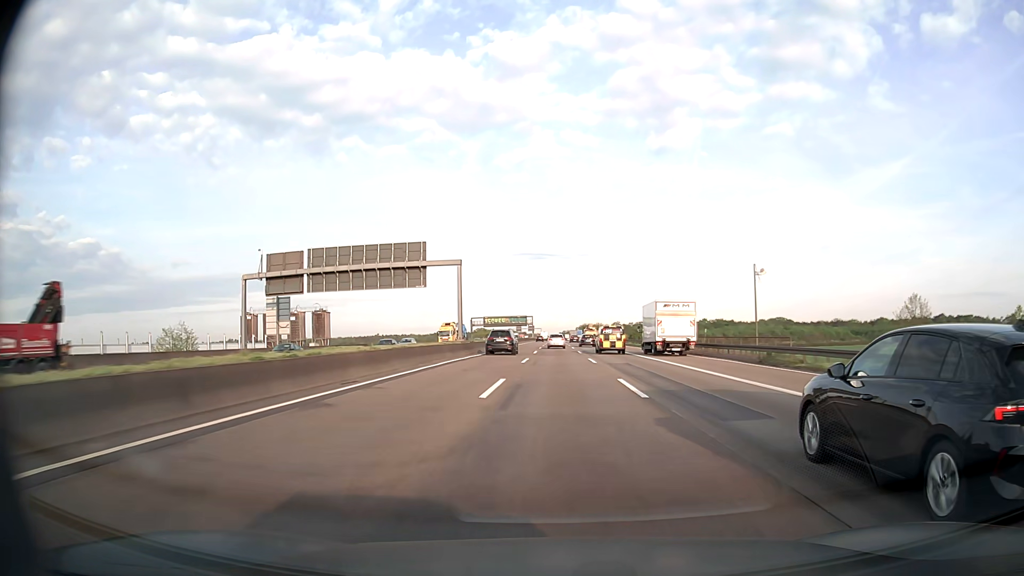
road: motorway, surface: asphalt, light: Day
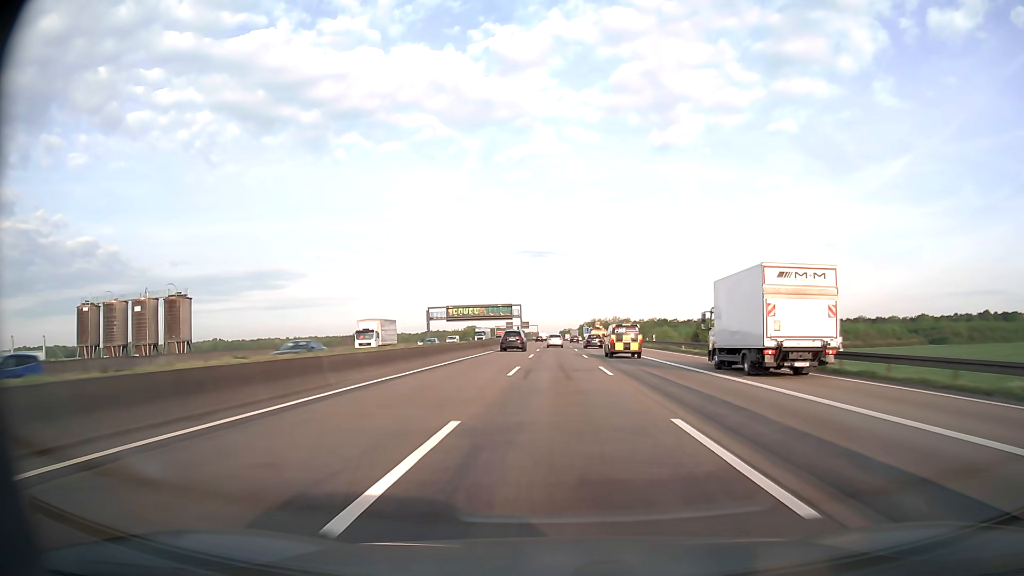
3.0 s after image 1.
(0.0, +81.7) m; 0°
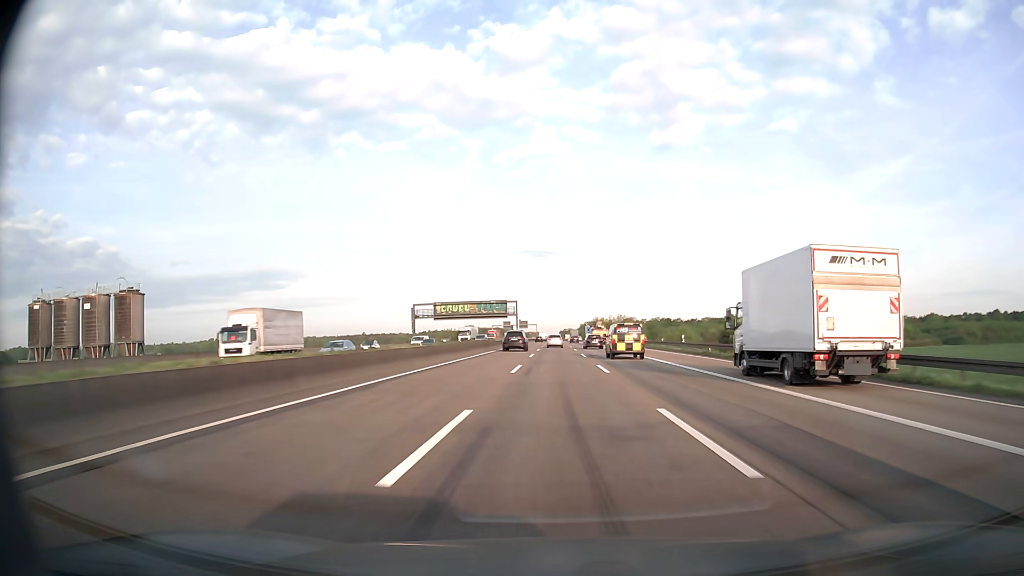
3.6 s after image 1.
(0.0, +16.5) m; 0°
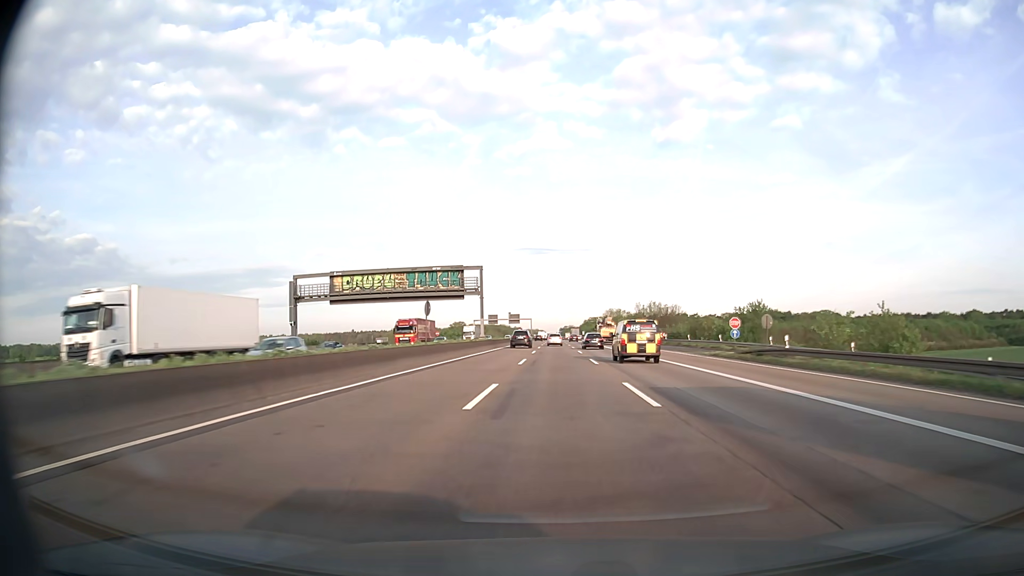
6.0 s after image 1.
(0.0, +66.1) m; 0°
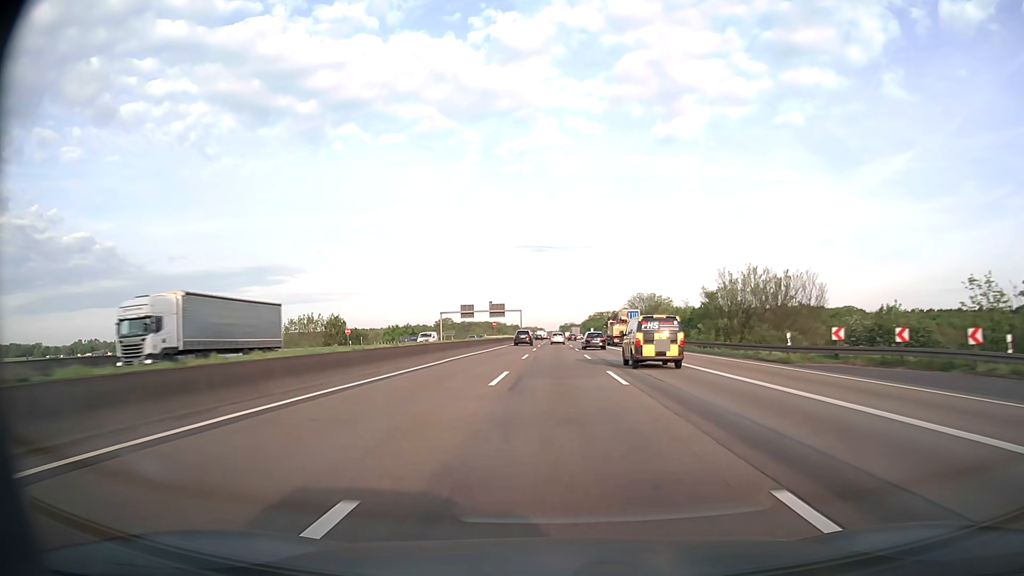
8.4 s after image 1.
(0.0, +66.7) m; 0°
(0, +10) (0, +20) (0, +30) (0, +40) (0, +50) (0, +60) (0, +70) (0, +80) (0, +90) (0, +100) m
